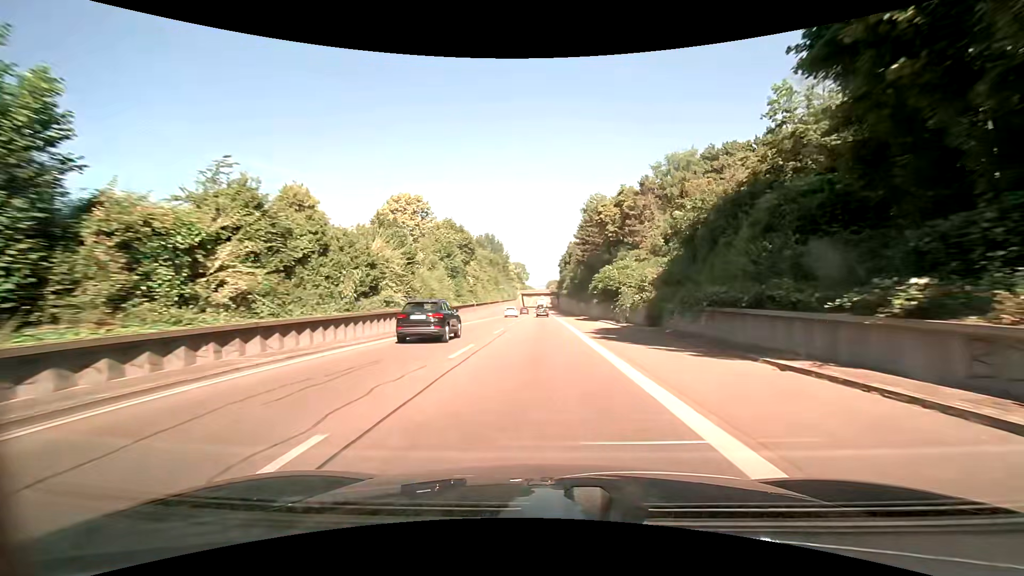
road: trunk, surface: asphalt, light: Day
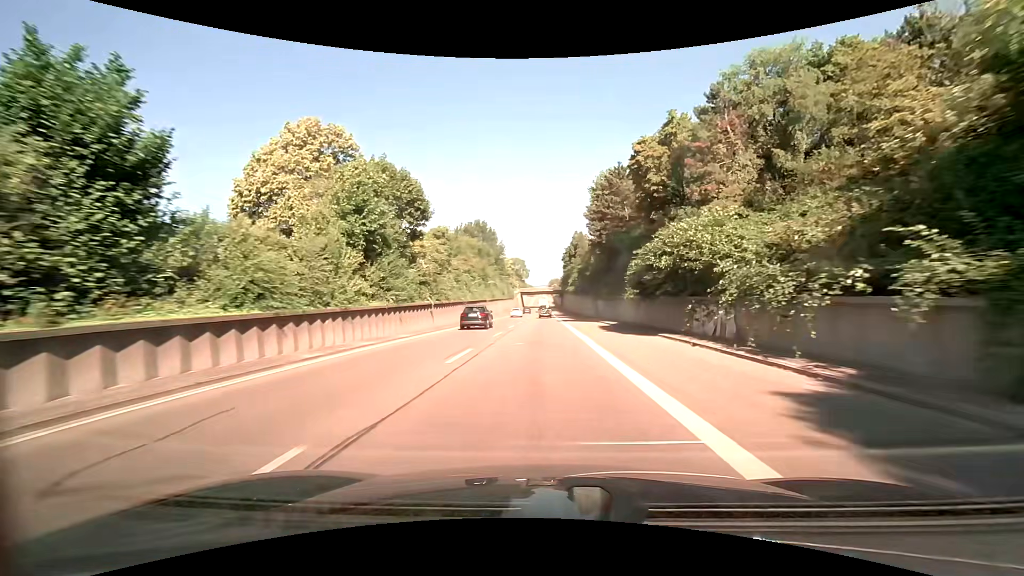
(0.0, +23.3) m; 0°
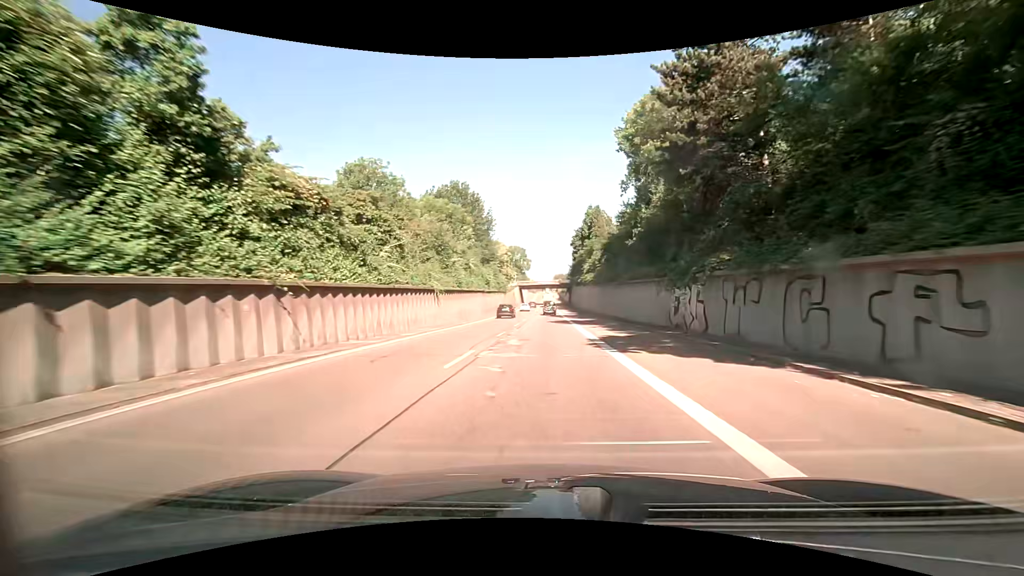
(-0.2, +35.6) m; 0°
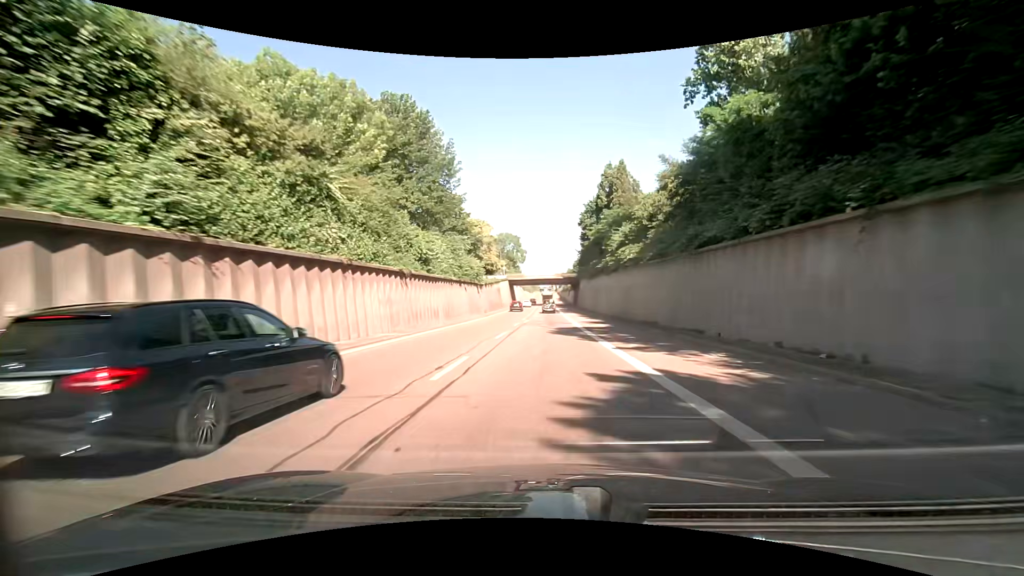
(0.0, +36.4) m; 0°
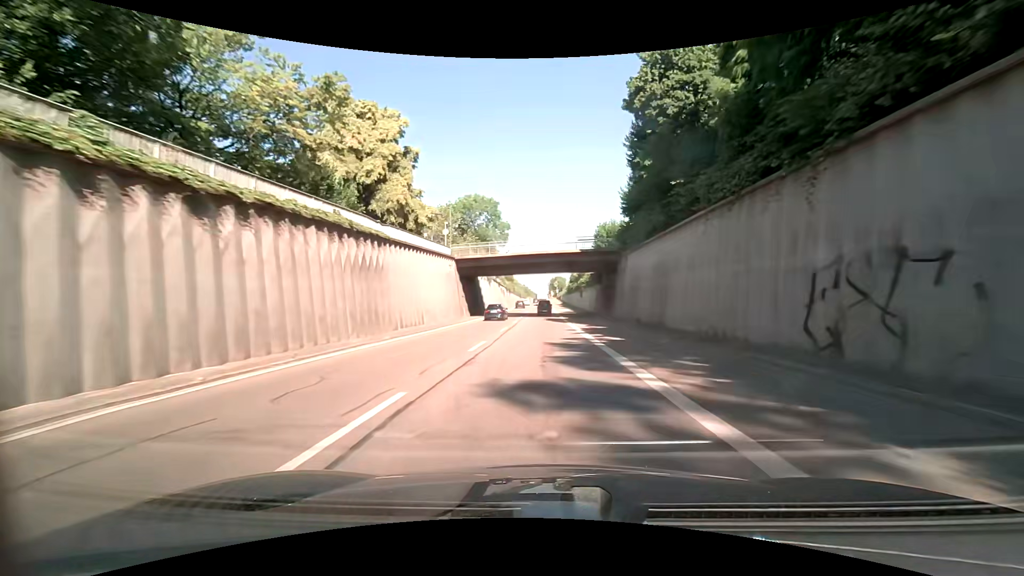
(+0.3, +62.7) m; 0°
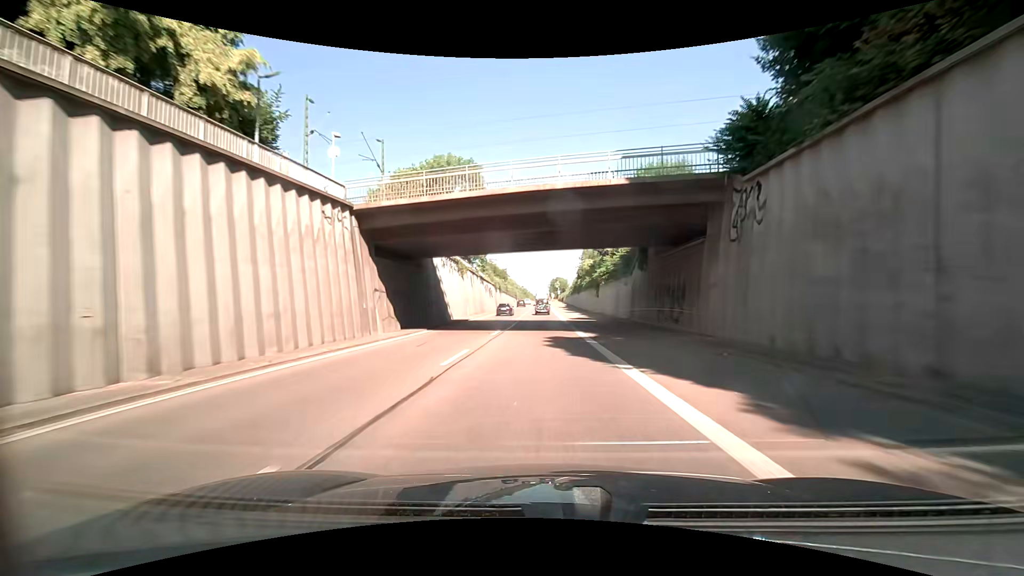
(+0.1, +26.4) m; 0°
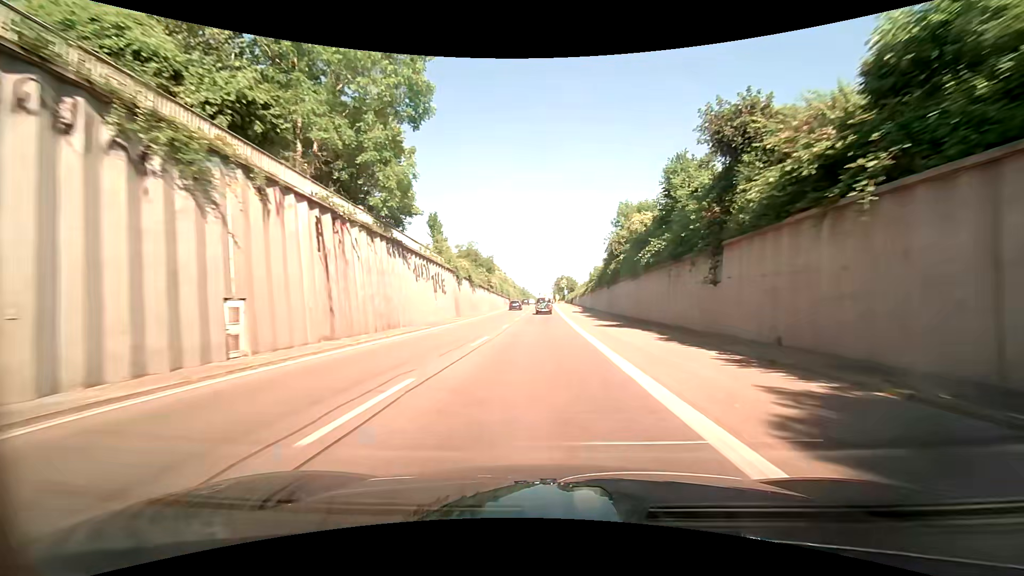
(+0.1, +41.3) m; -1°
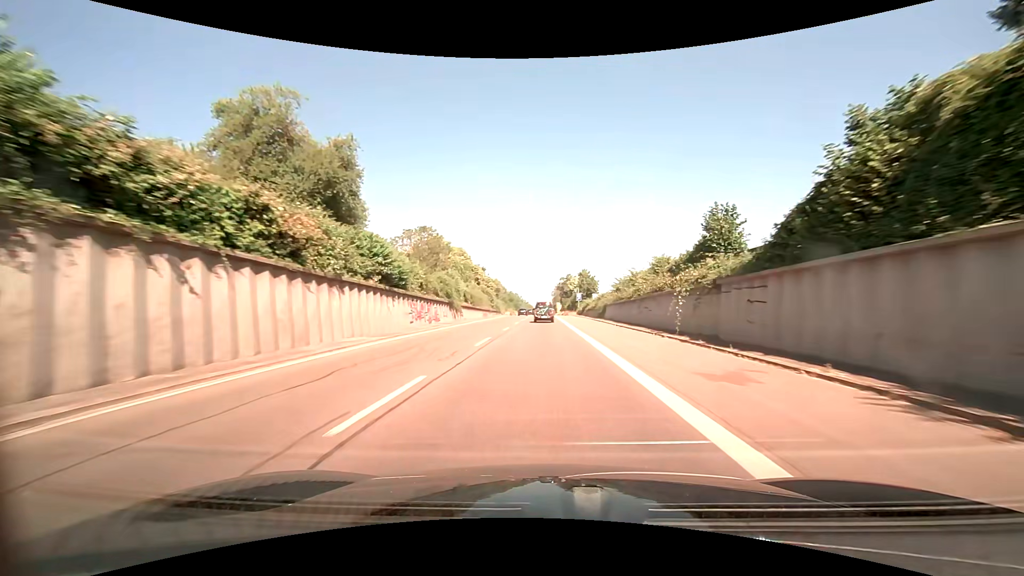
(+0.7, +68.2) m; +1°
(0, +10) (0, +20) (0, +30) (0, +40) (0, +50) (0, +60) (0, +70) (-1, +80) (-1, +90) (-1, +100) m
